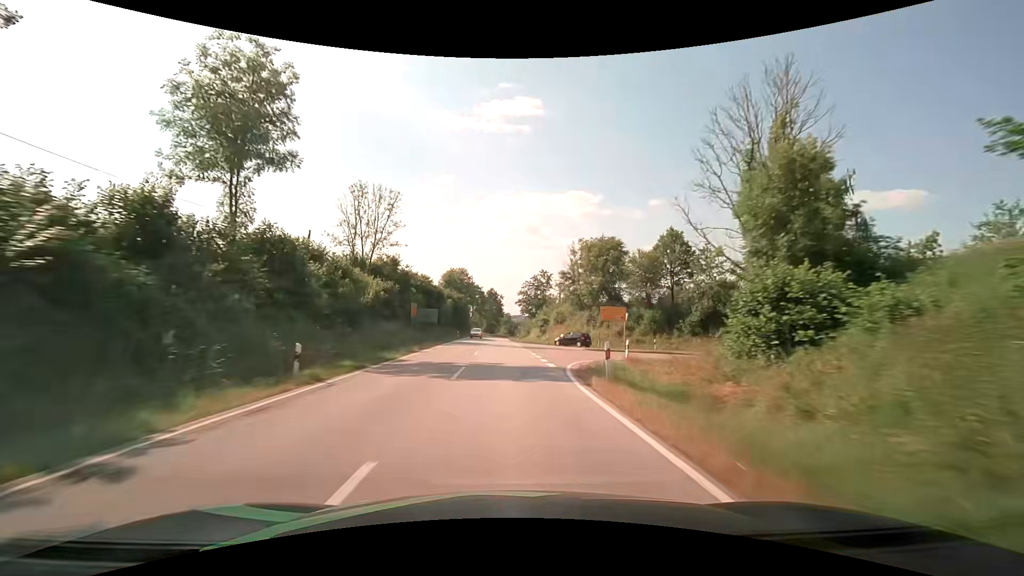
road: secondary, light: Day
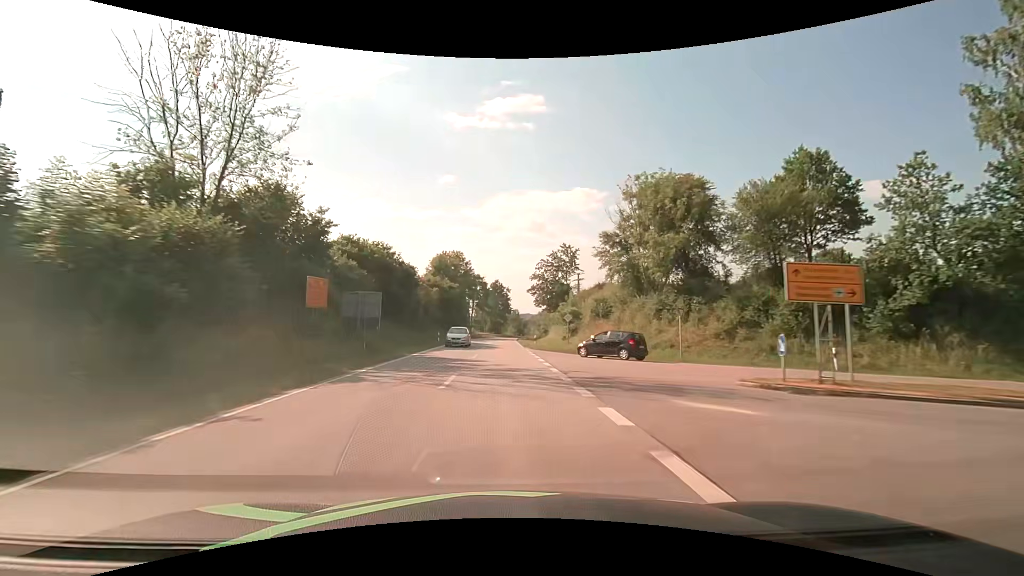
(-0.5, +26.0) m; -1°
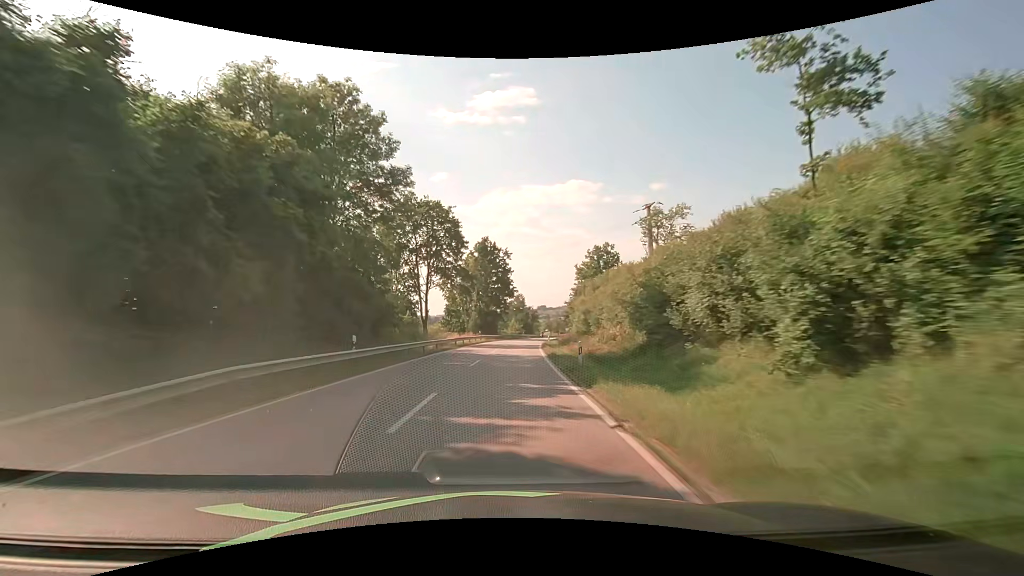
(-0.7, +64.4) m; 0°
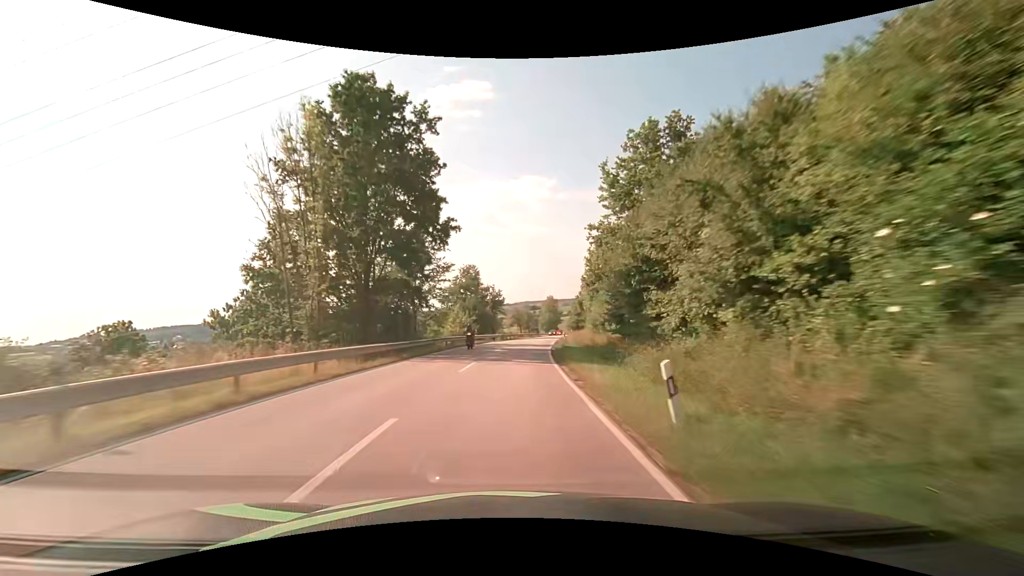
(+1.9, +51.2) m; +5°
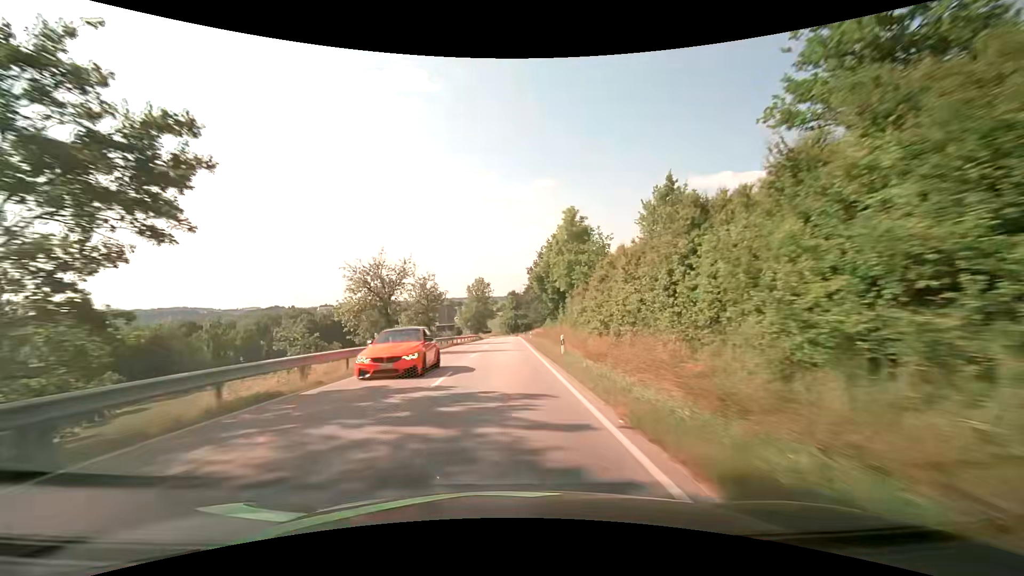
(+5.2, +63.6) m; +8°
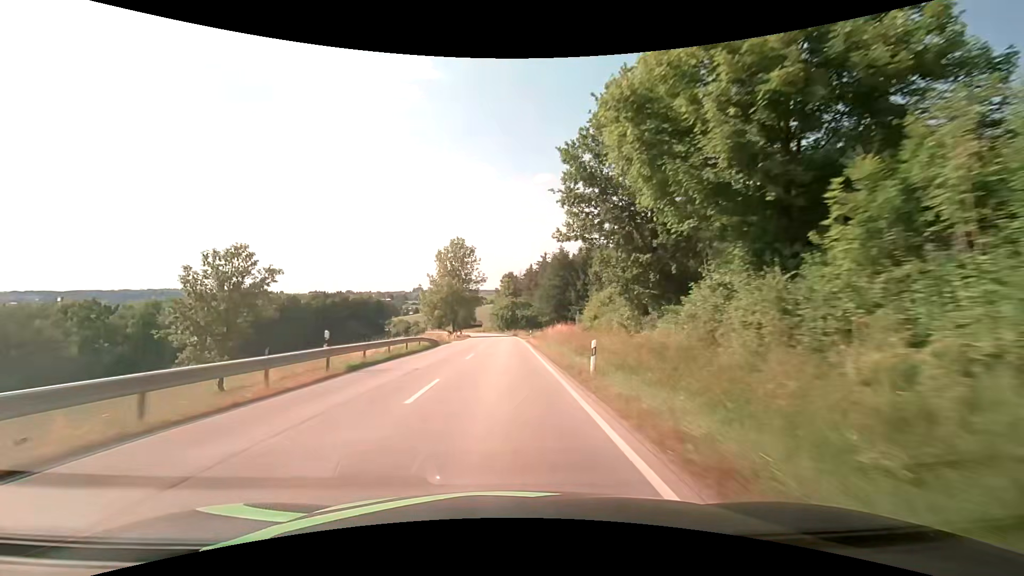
(+0.6, +49.9) m; +1°
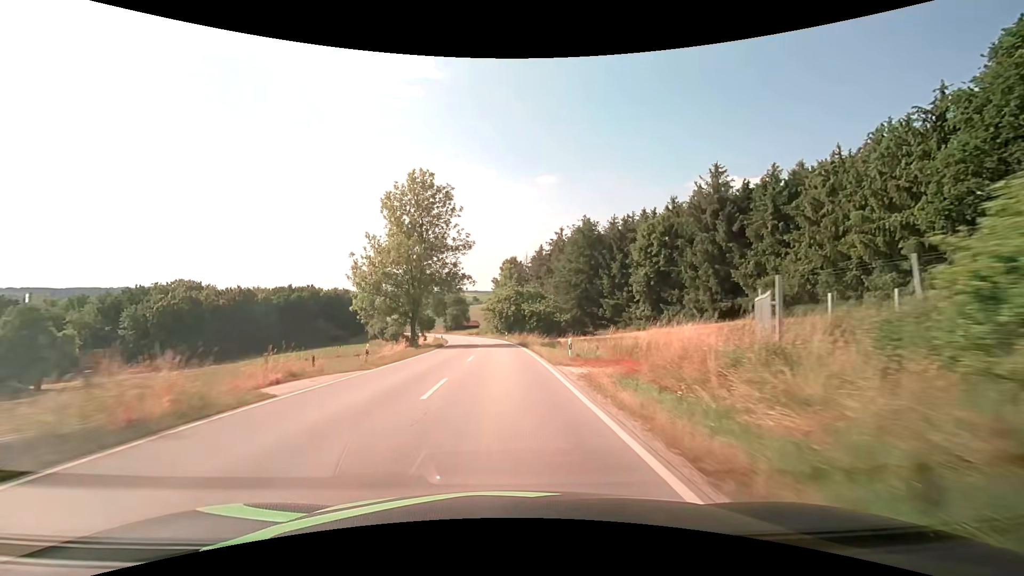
(0.0, +35.0) m; 0°
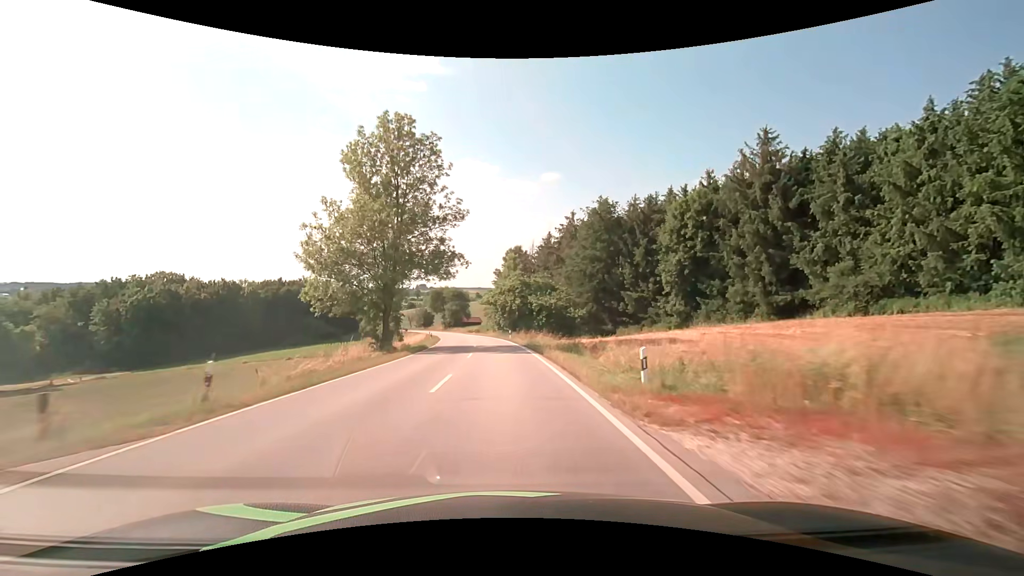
(0.0, +11.3) m; 0°
(0, +10) (0, +20) (0, +30) (-1, +40) (-2, +50) (-3, +60) (-4, +70) (-6, +80) (-8, +89) (-10, +99) m
